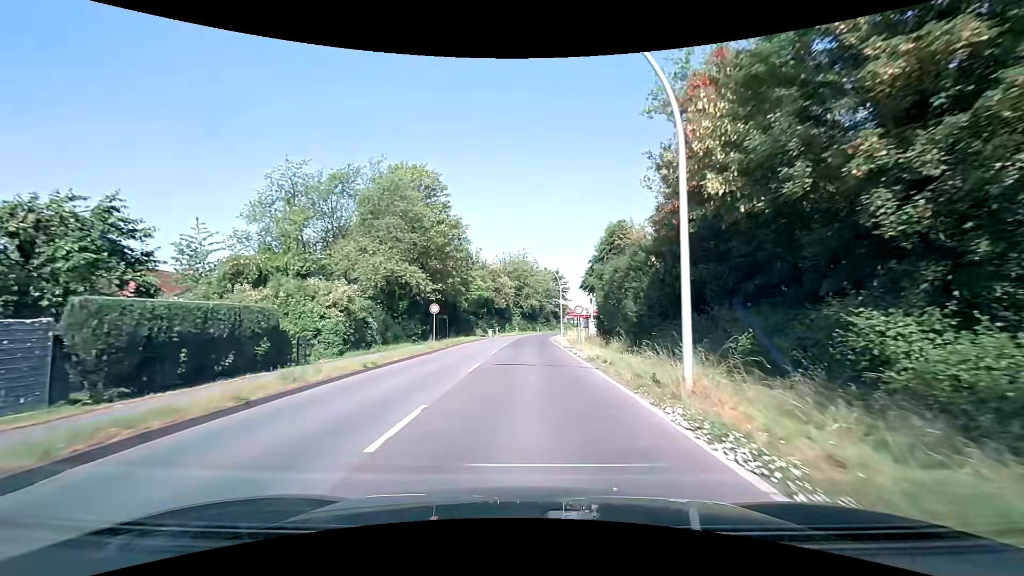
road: secondary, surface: asphalt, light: Day
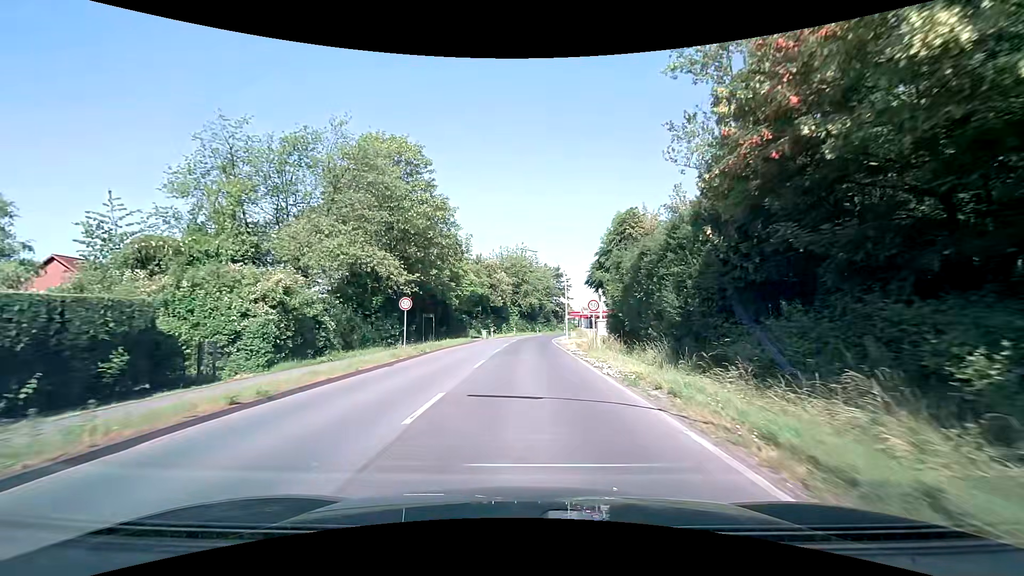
(+0.1, +7.6) m; +1°
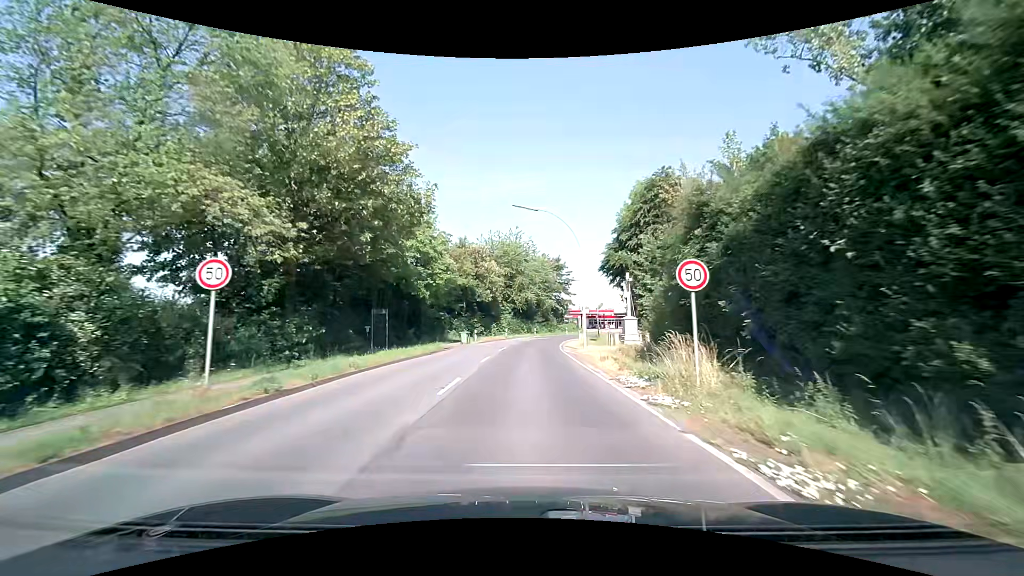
(0.0, +15.3) m; 0°
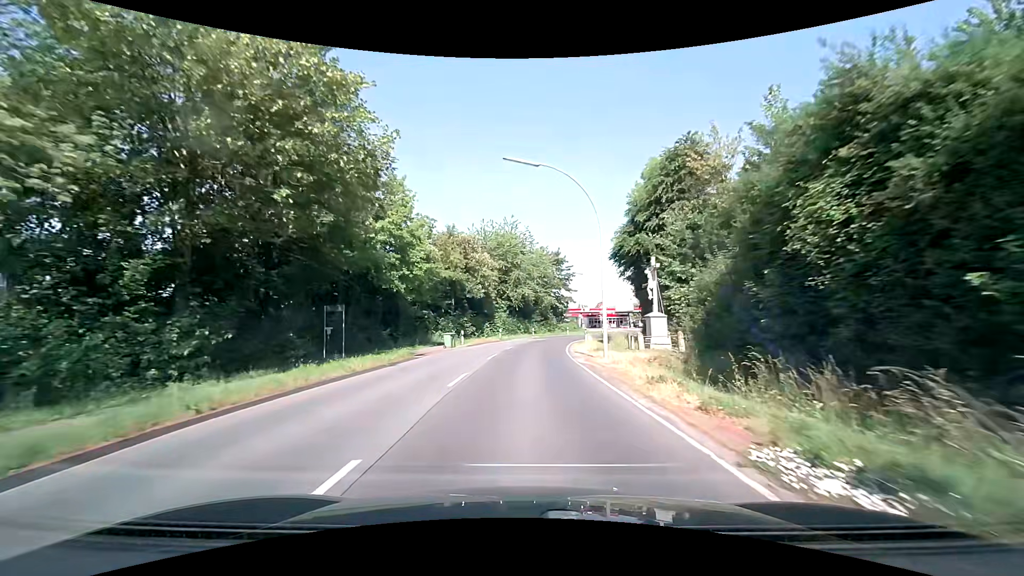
(+0.1, +7.6) m; +1°
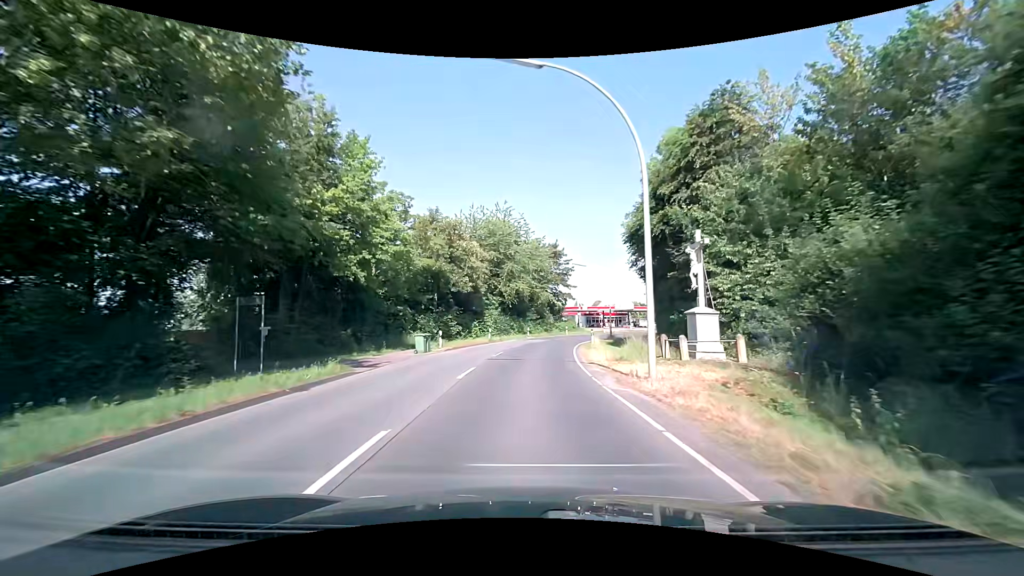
(0.0, +7.6) m; +1°
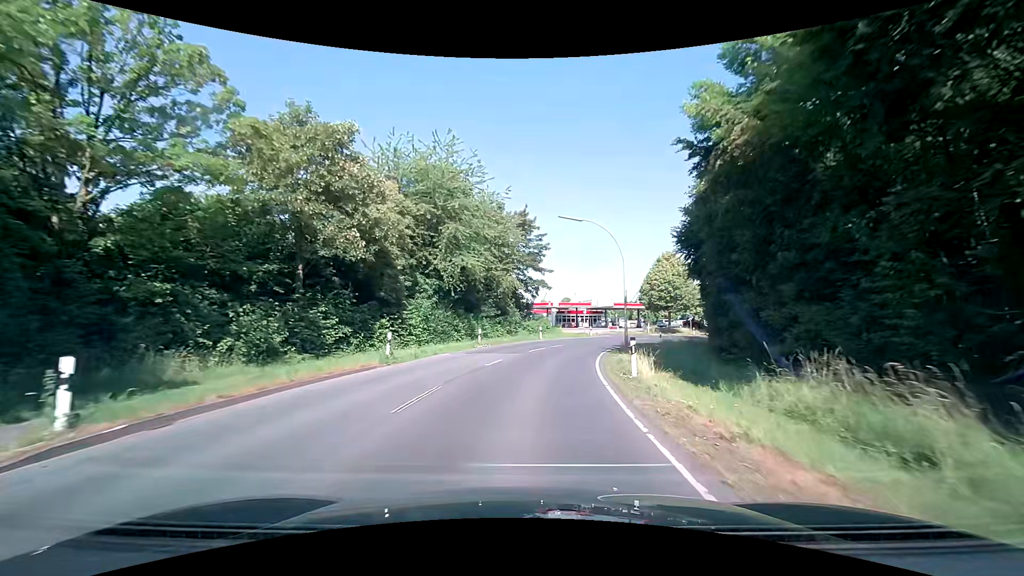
(+0.6, +22.9) m; +4°
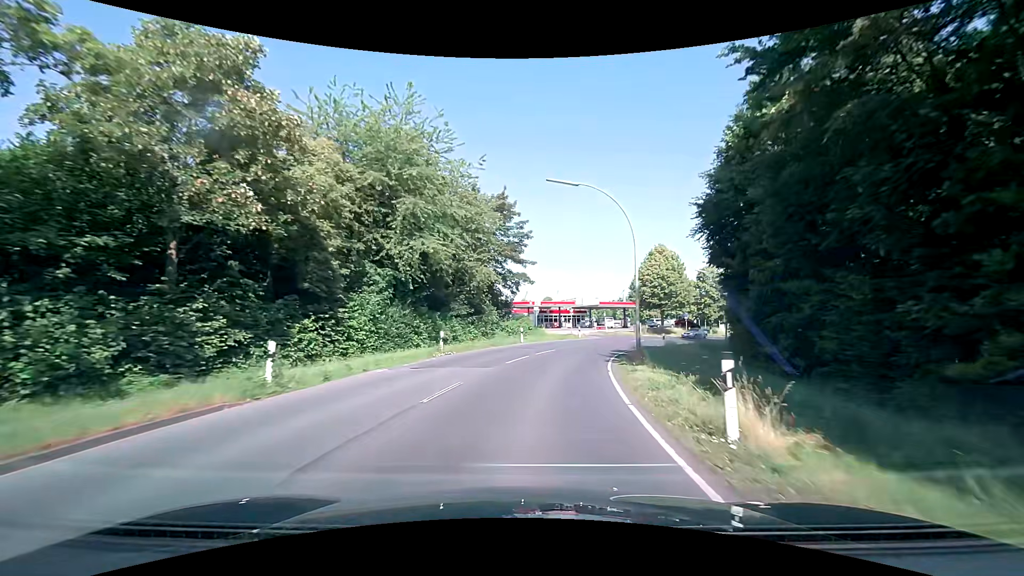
(+0.1, +7.7) m; +2°
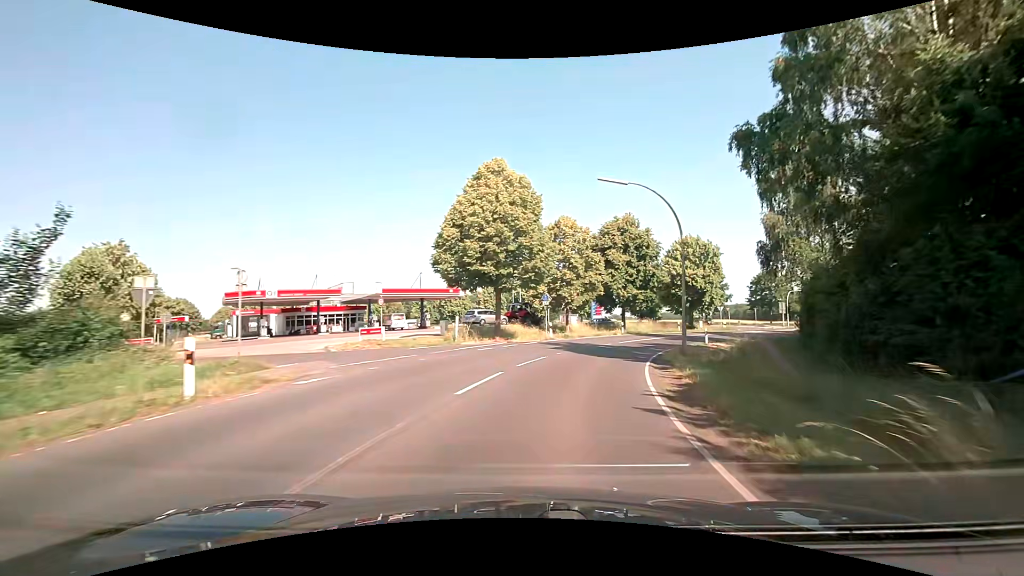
(+6.7, +37.4) m; +23°
(+1, +10) (+3, +20) (+6, +29) (+11, +38) (+17, +46) (+23, +54) (+31, +60) (+40, +64) (+49, +70) (+53, +78) m
